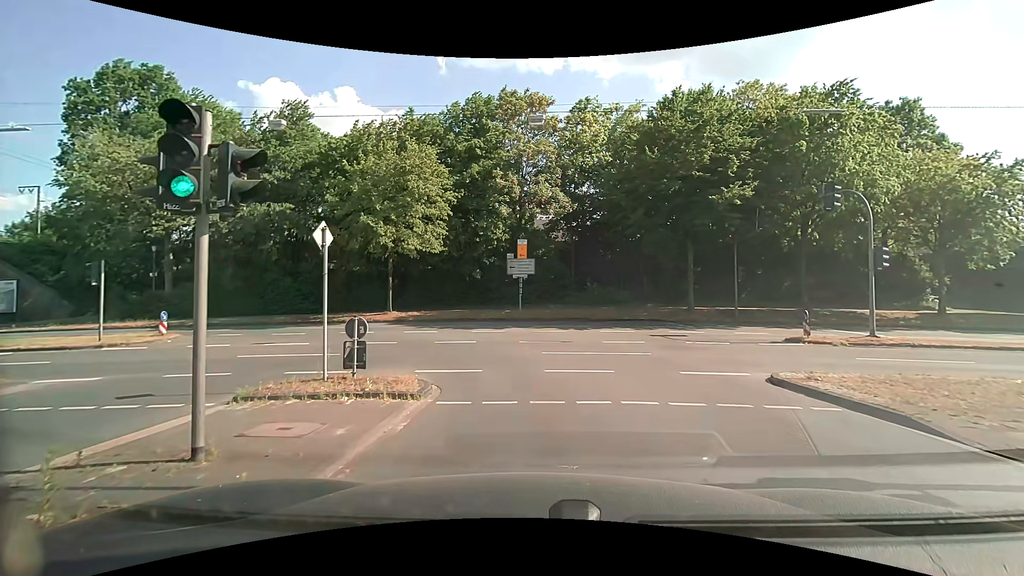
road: primary_link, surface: asphalt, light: Day
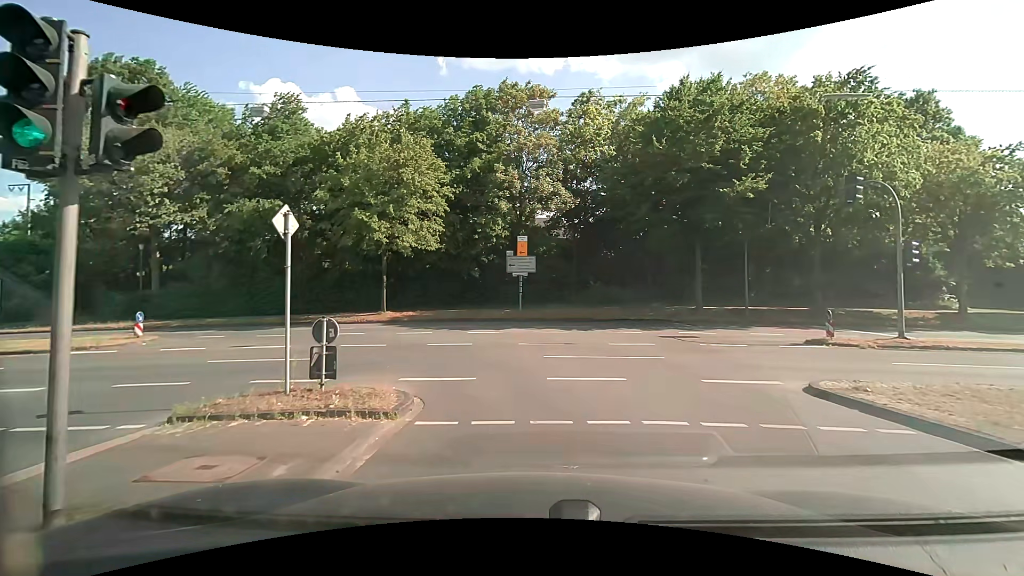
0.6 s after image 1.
(0.0, +1.5) m; -1°
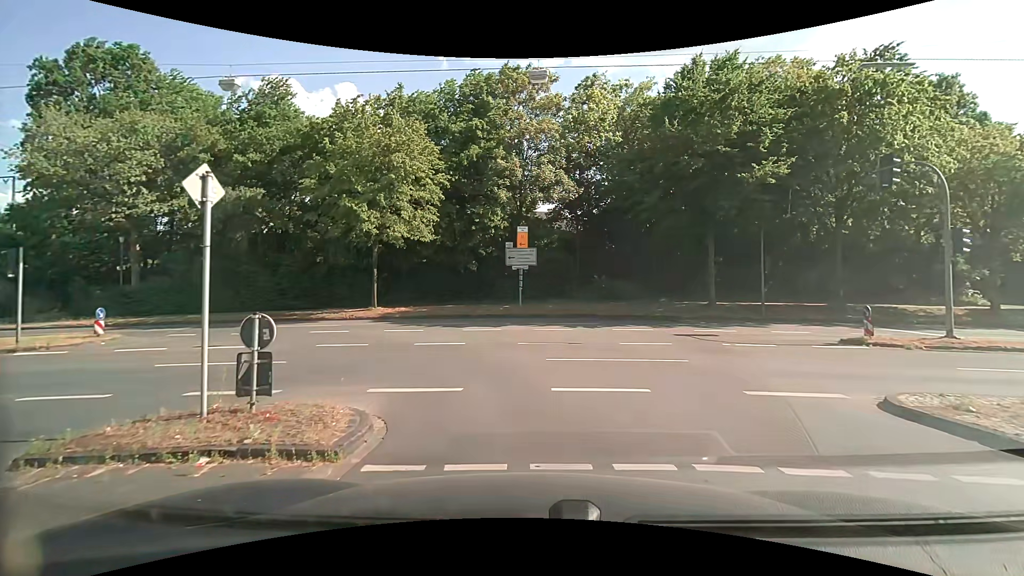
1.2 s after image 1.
(0.0, +2.0) m; +1°
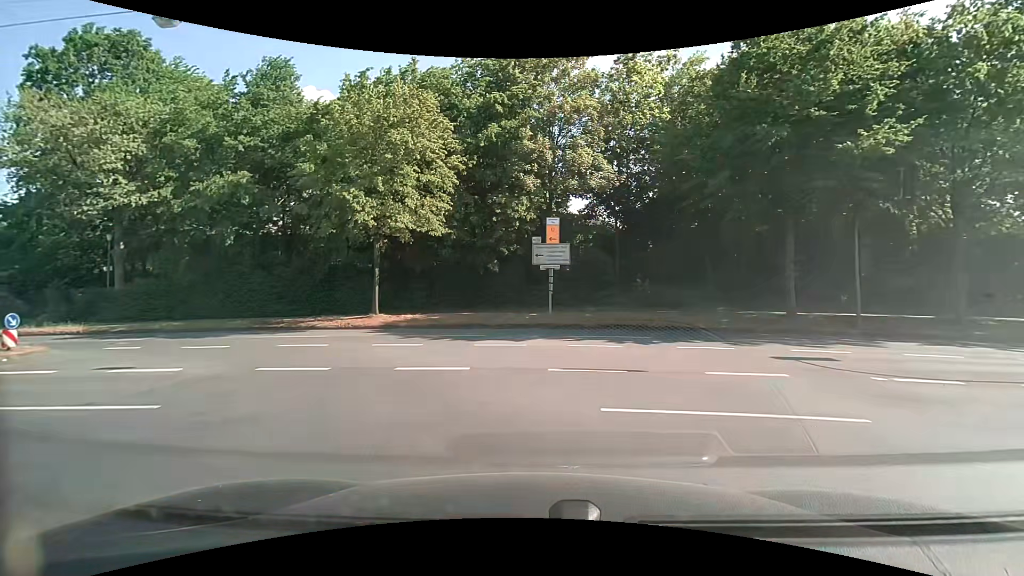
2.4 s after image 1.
(-0.1, +5.1) m; -2°
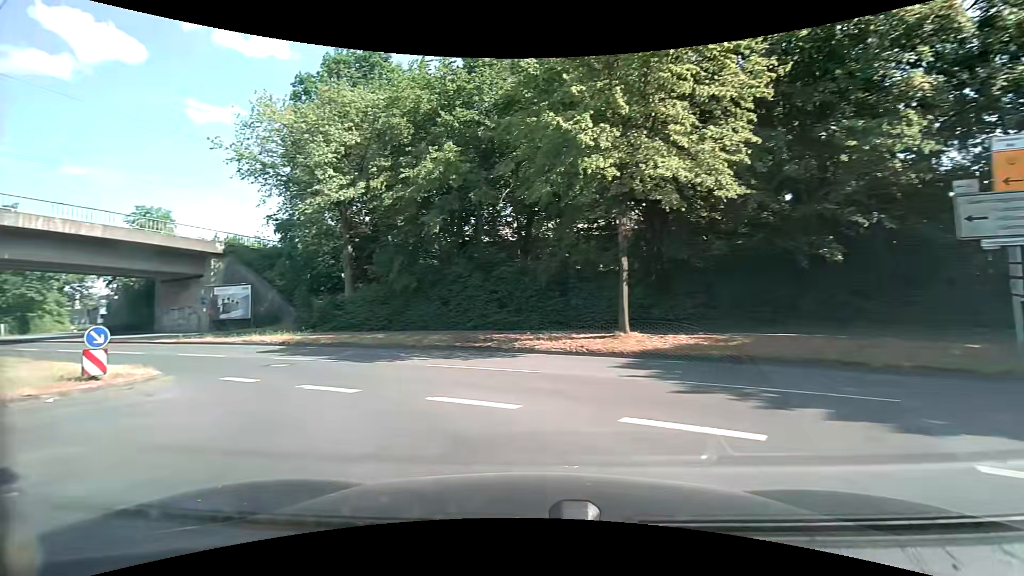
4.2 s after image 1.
(-2.0, +9.7) m; -28°
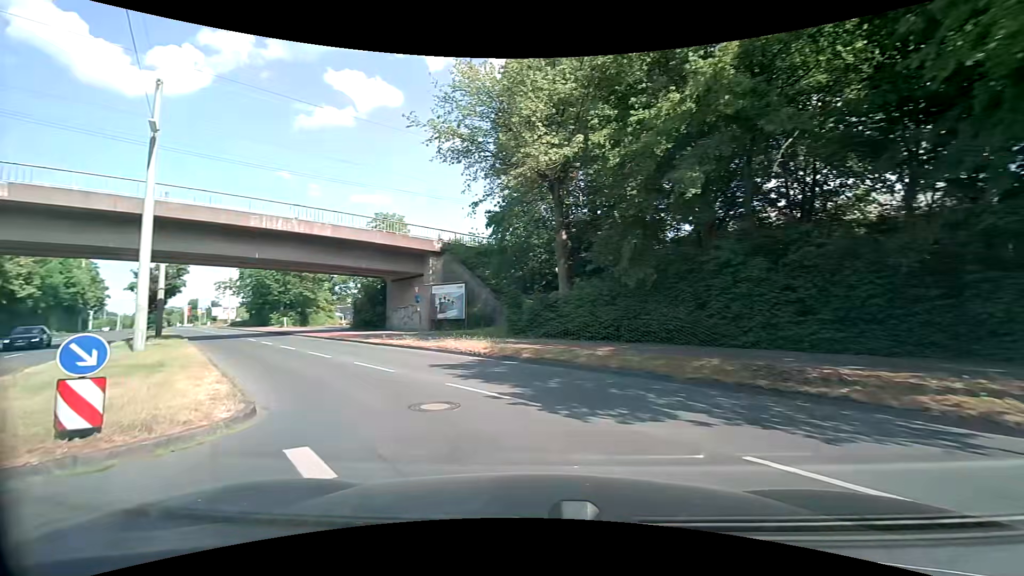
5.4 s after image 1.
(-1.6, +7.2) m; -26°
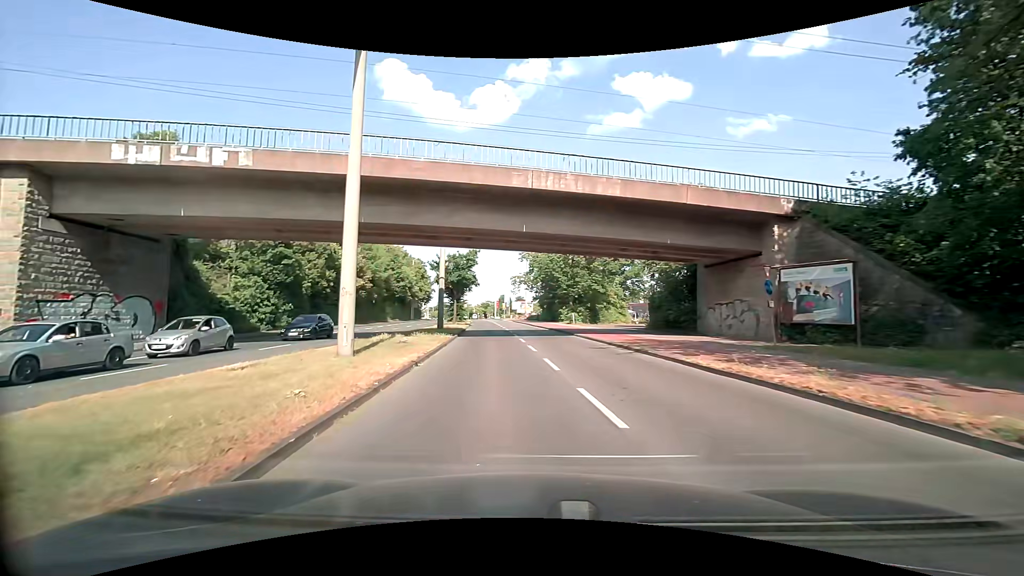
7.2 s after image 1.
(-3.6, +12.0) m; -31°
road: secondary
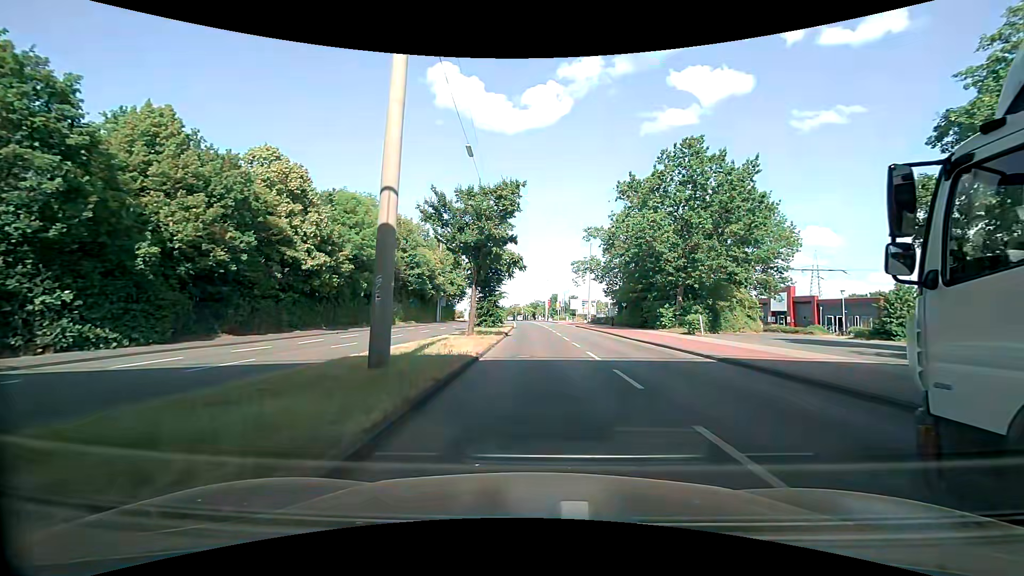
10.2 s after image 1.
(-2.7, +27.4) m; -6°
(0, +10) (0, +20) (0, +30) (0, +40) (-1, +50) (-1, +60) (-1, +70) (-2, +80) (-2, +90) (-3, +100) m
